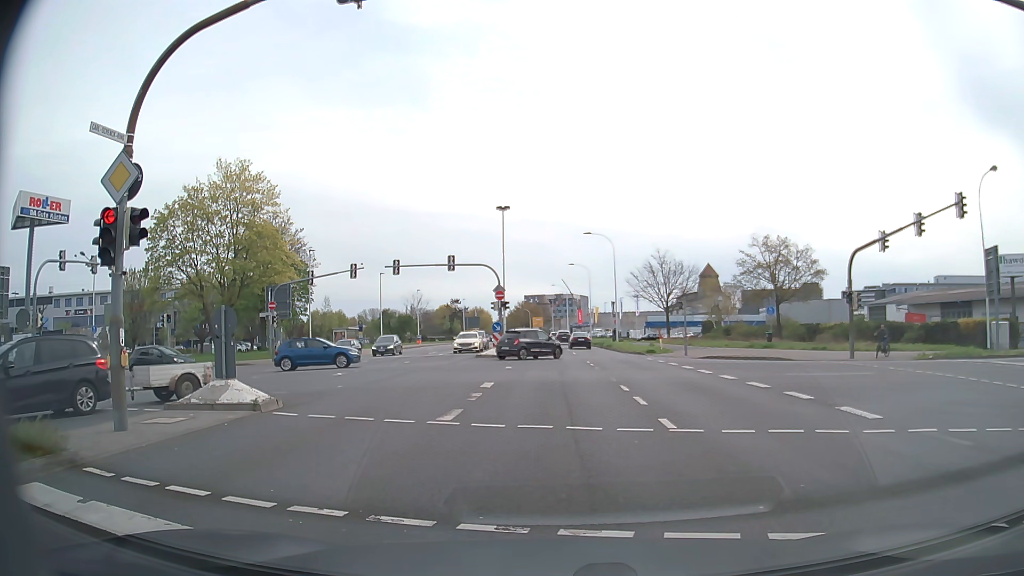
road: secondary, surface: asphalt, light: Day
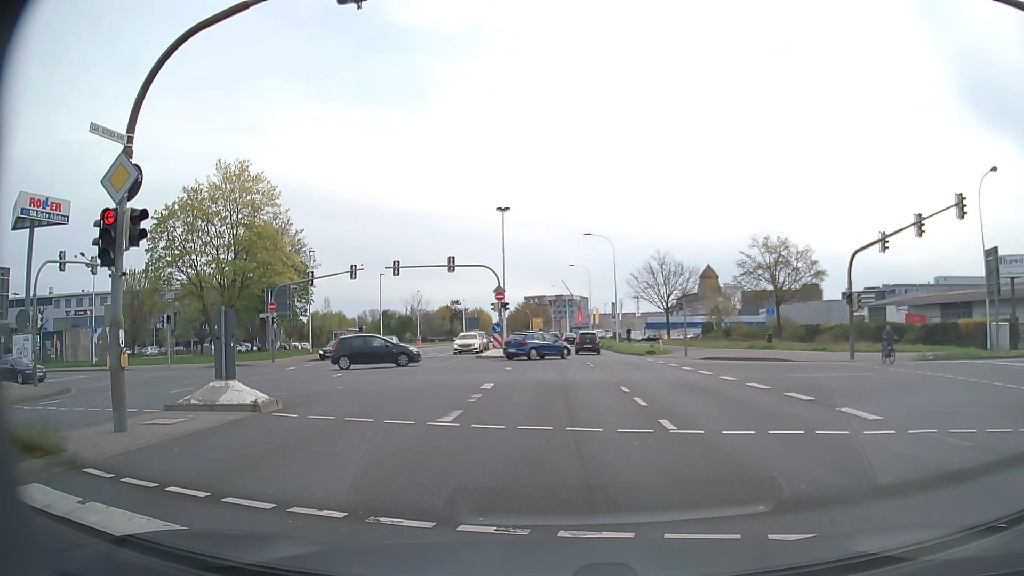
(0.0, 0.0) m; 0°
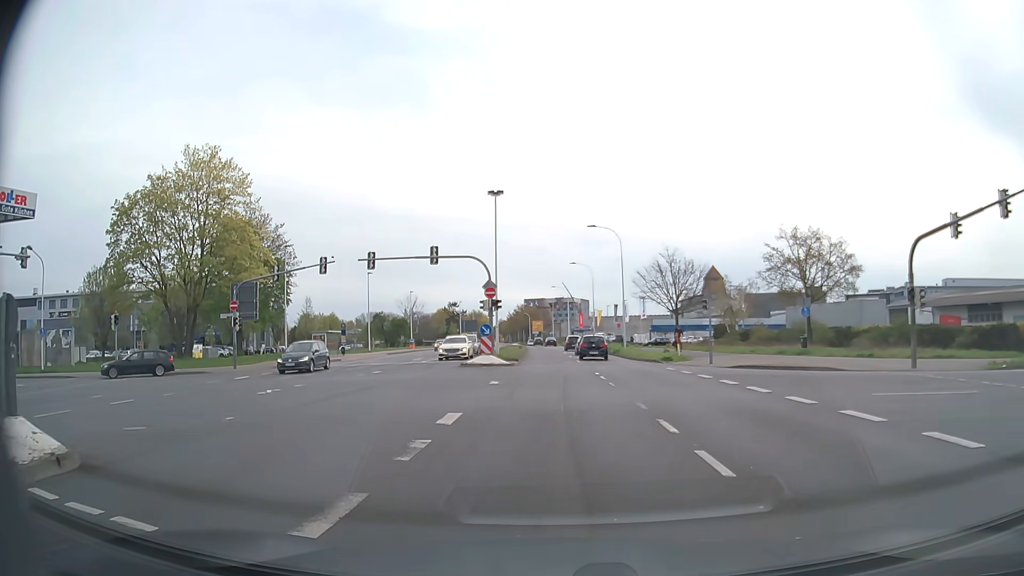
(-0.1, +6.8) m; 0°
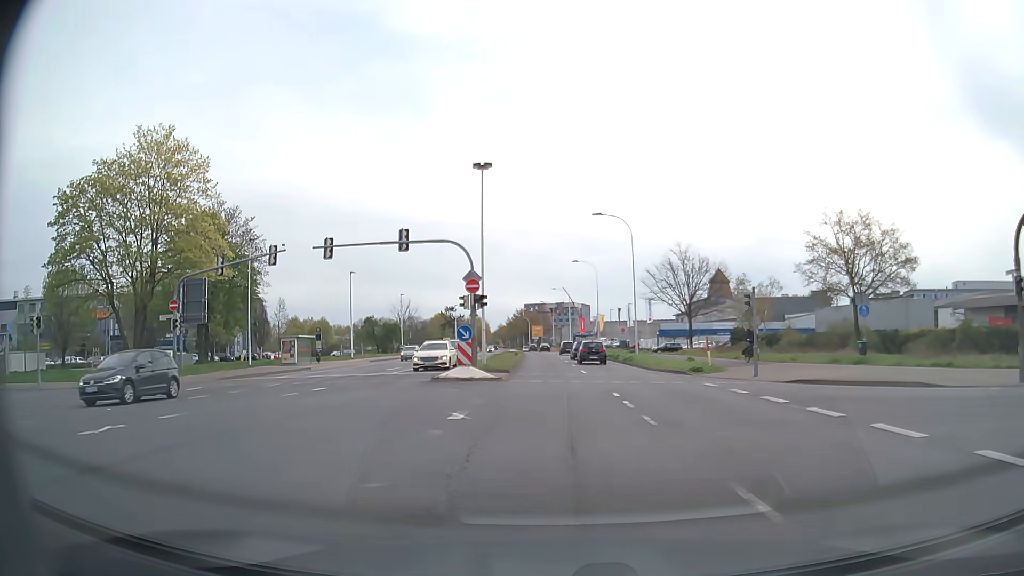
(0.0, +7.9) m; 0°
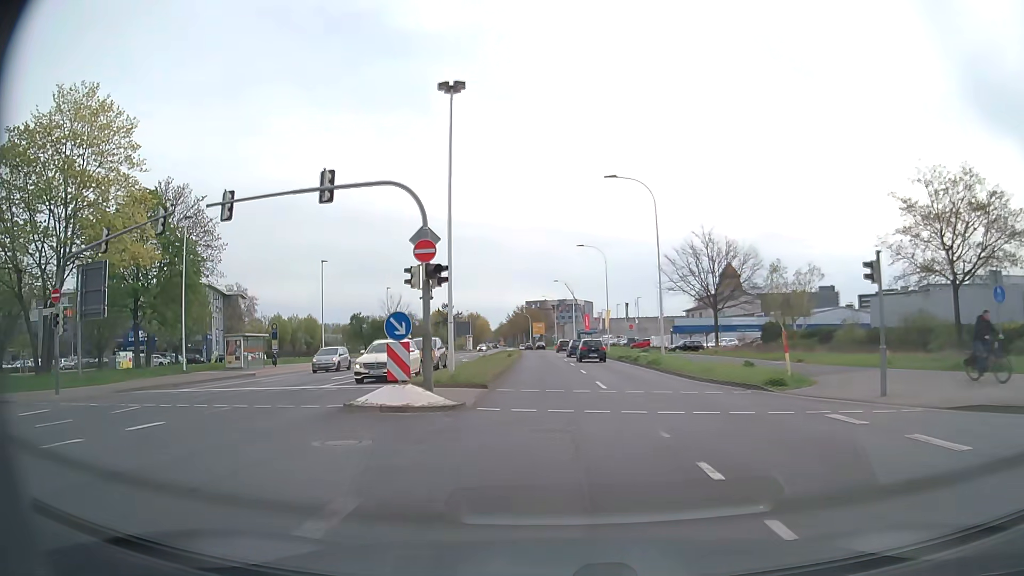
(-0.1, +10.8) m; -1°
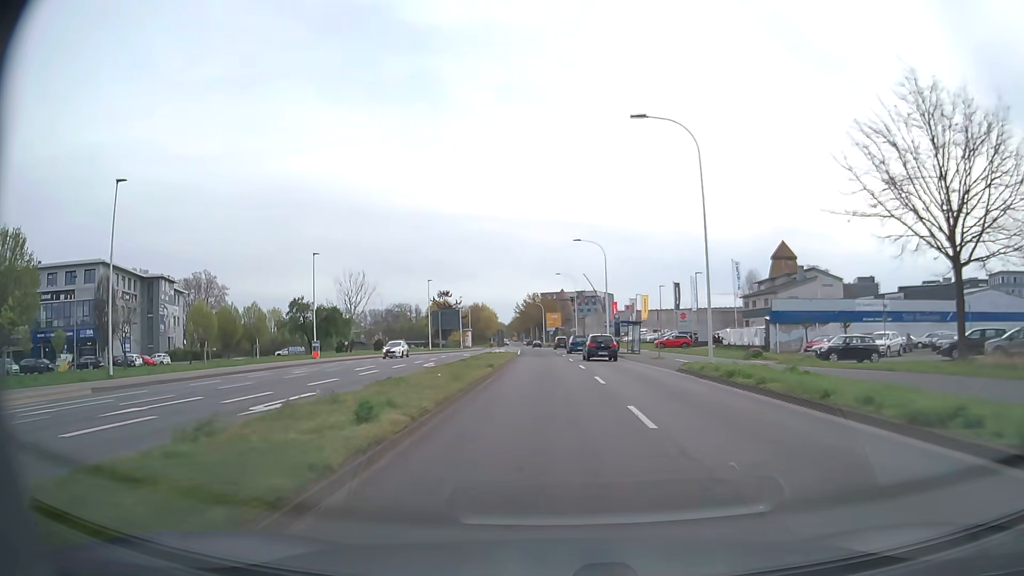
(-0.4, +37.2) m; -1°
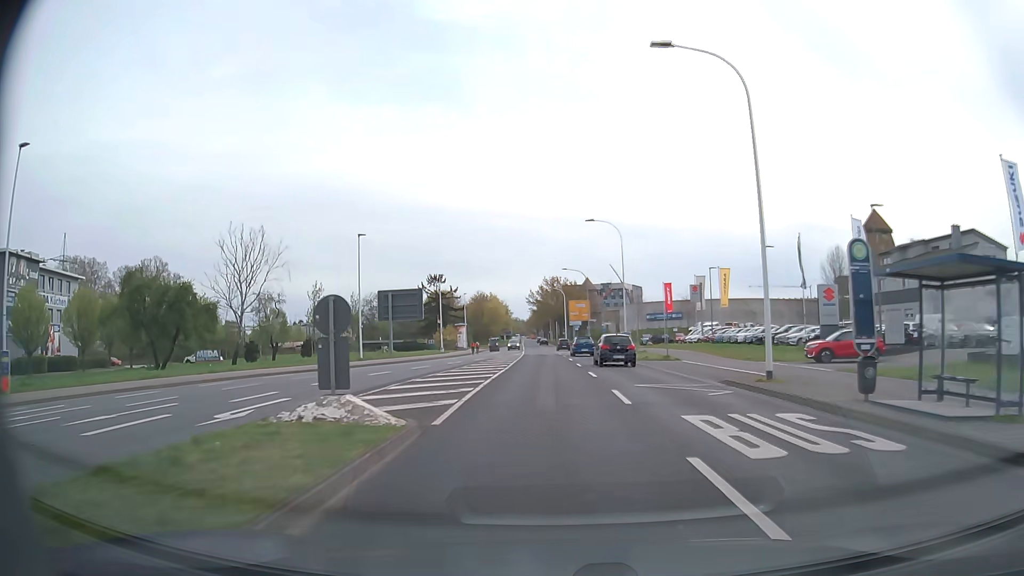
(-0.6, +42.0) m; -2°
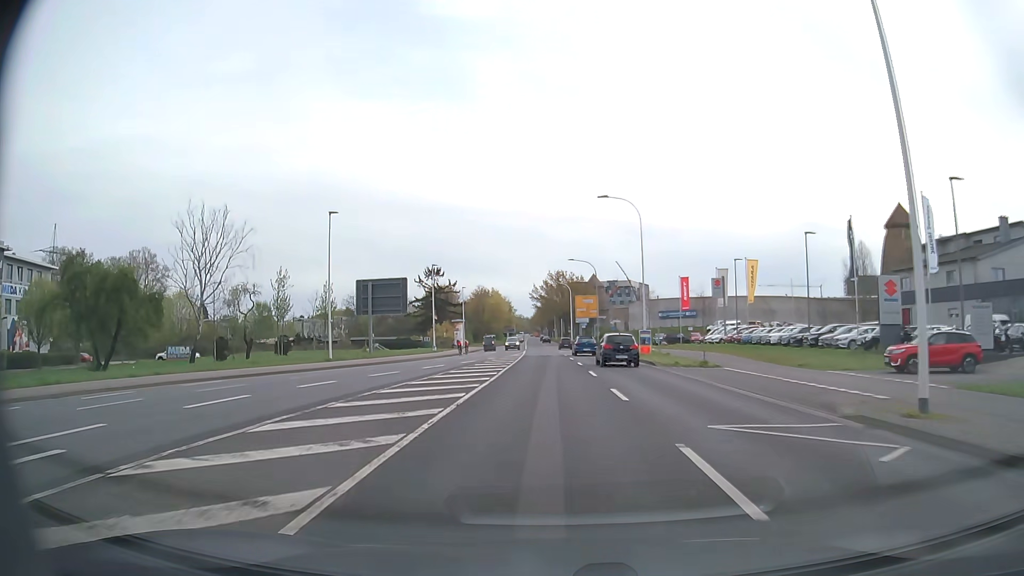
(0.0, +8.4) m; 0°
(0, +10) (0, +20) (0, +30) (-1, +40) (-1, +50) (-1, +60) (-2, +70) (-2, +80) (-2, +90) (-2, +100) m
